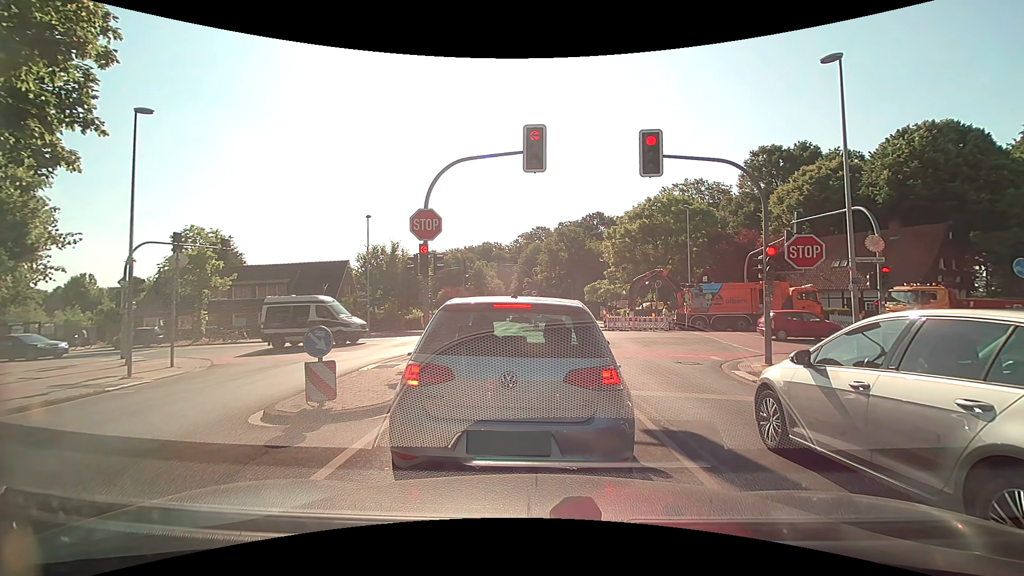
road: tertiary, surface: asphalt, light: Day
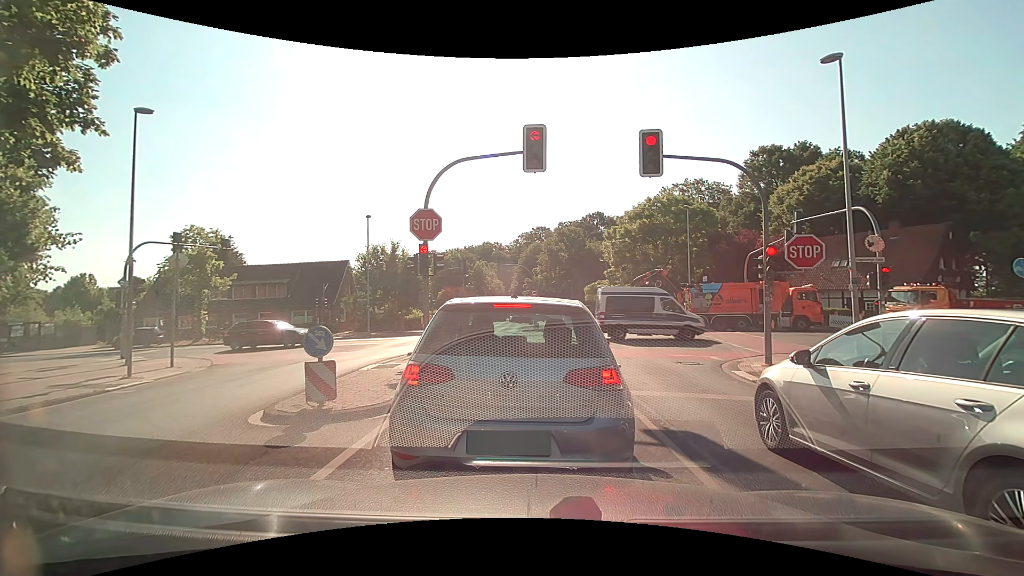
(0.0, 0.0) m; 0°
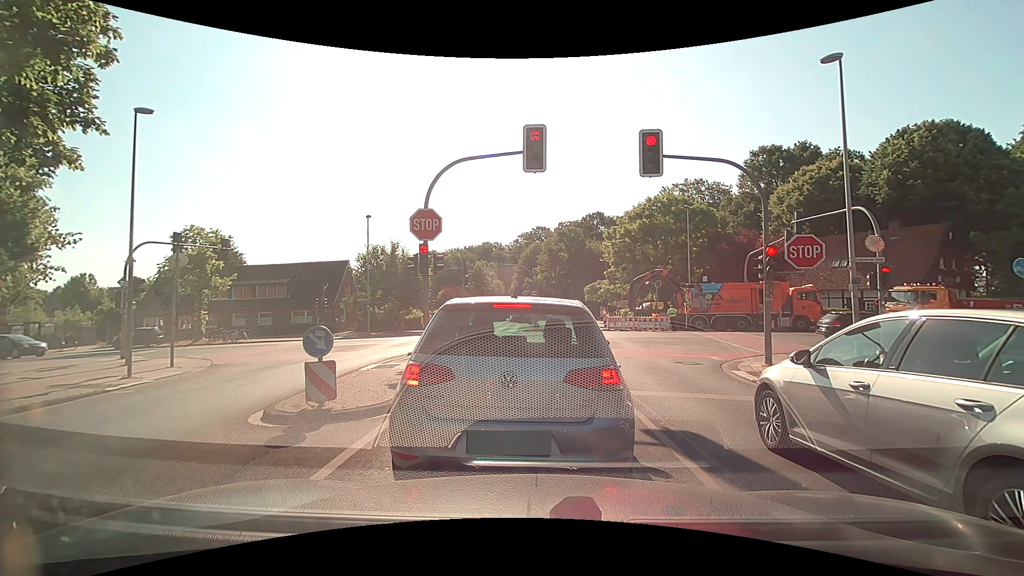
(0.0, 0.0) m; 0°
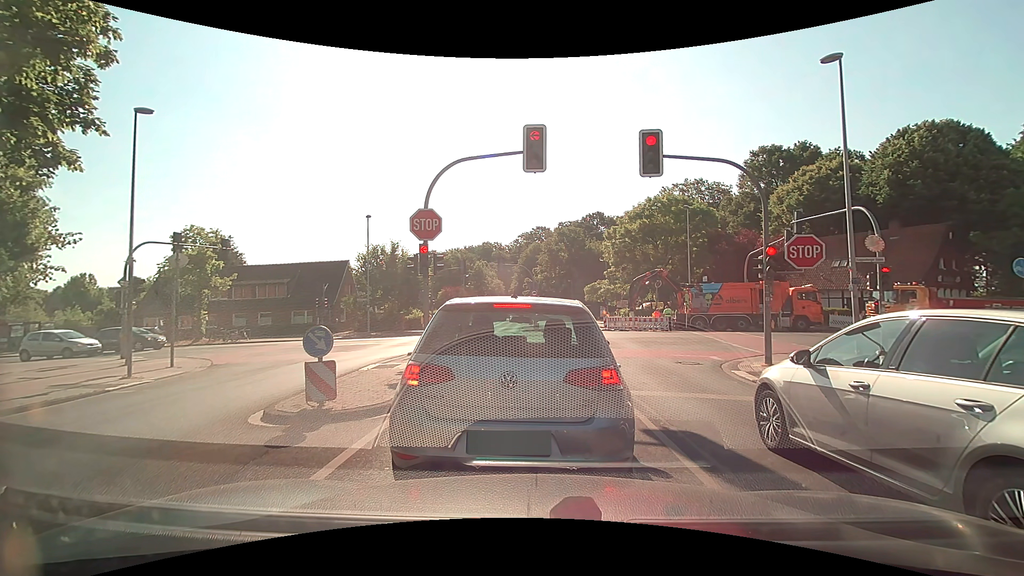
(0.0, 0.0) m; 0°
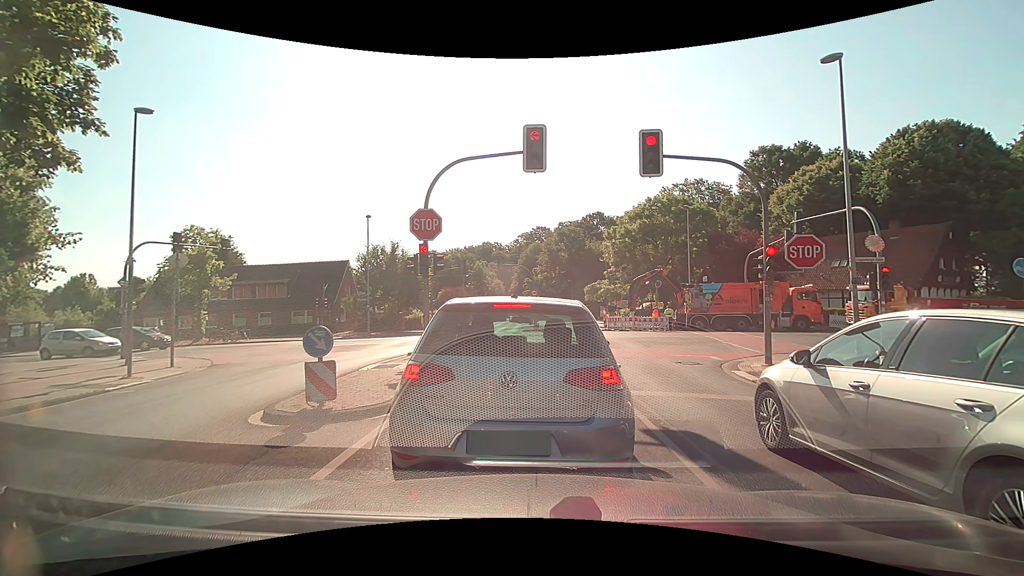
(0.0, 0.0) m; 0°
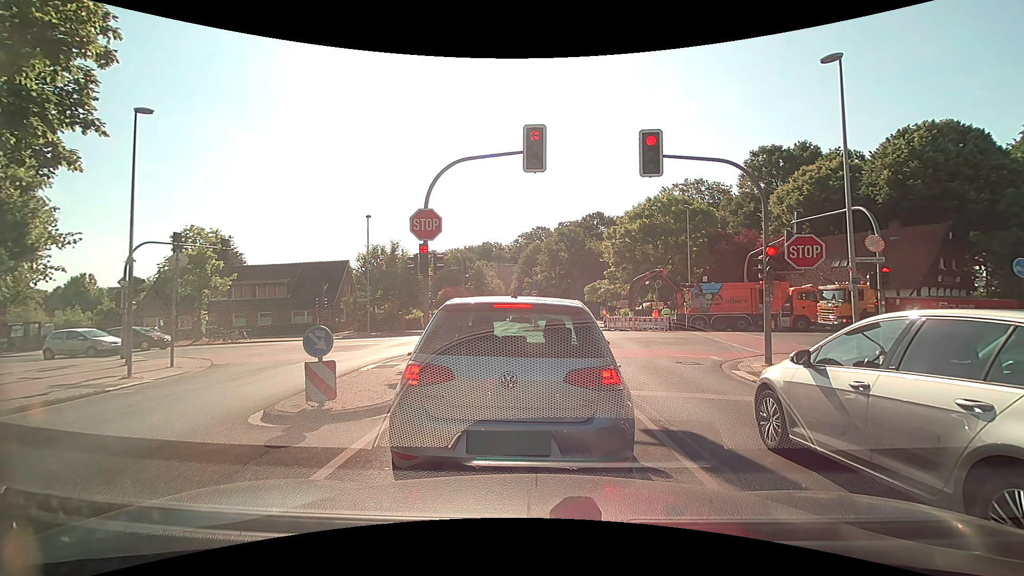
(0.0, 0.0) m; 0°
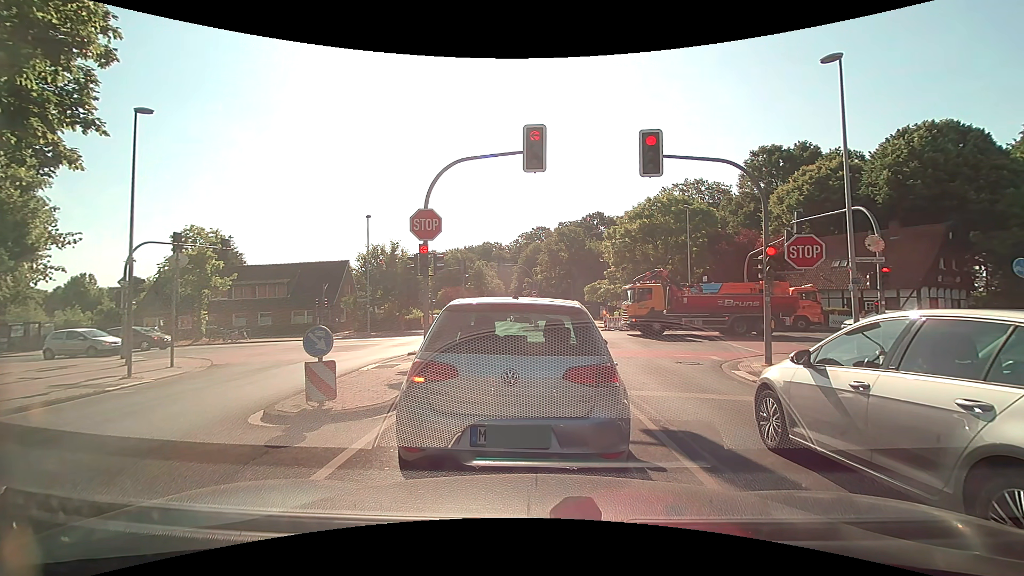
(0.0, 0.0) m; 0°
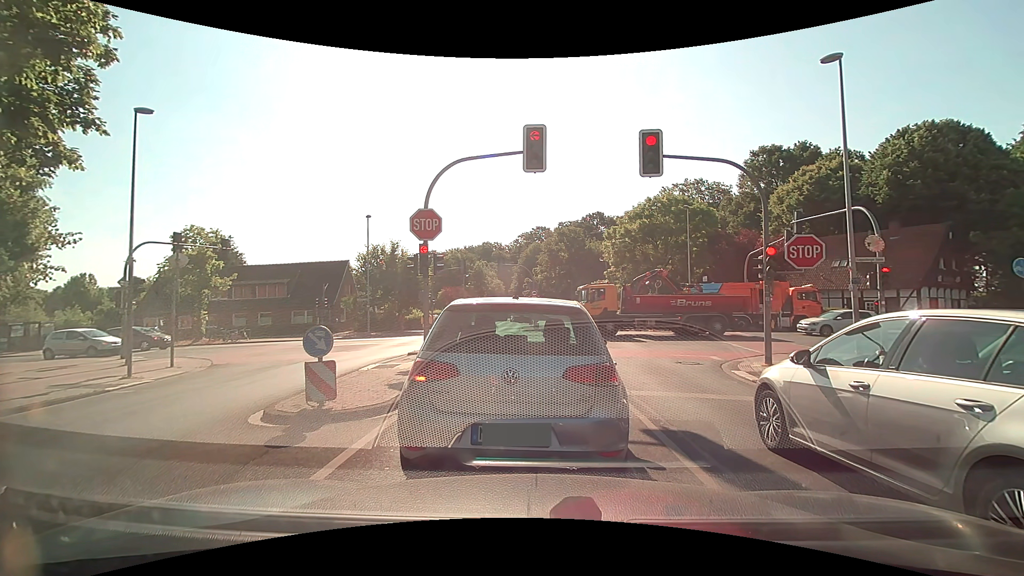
(0.0, 0.0) m; 0°
(0, +10) (0, +20) (-5, +29) (-13, +34) (-23, +35) (-33, +35) (-43, +35) (-53, +35) (-63, +34) (-73, +34) m
